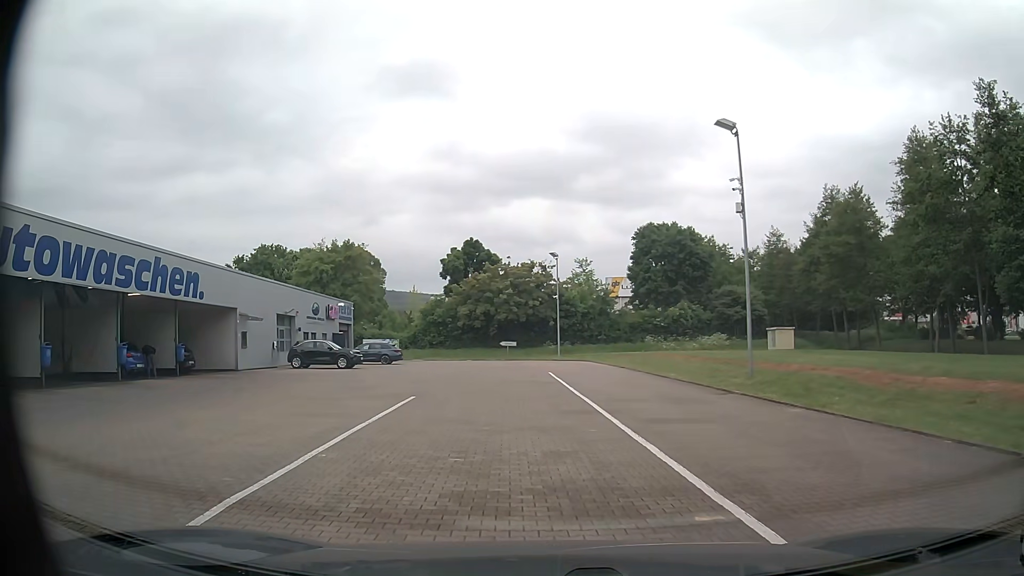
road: service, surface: paving_stones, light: Day
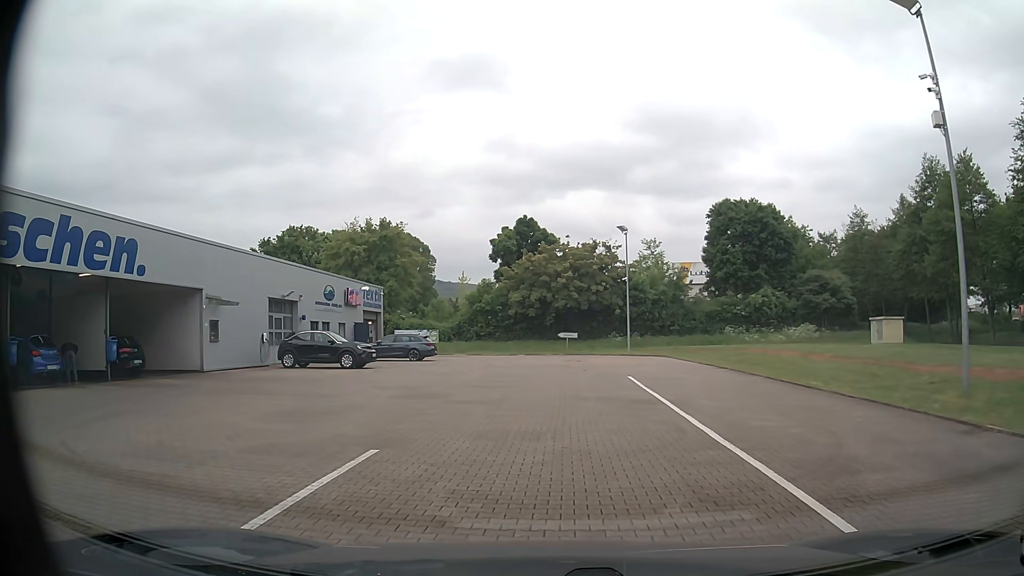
(-0.6, +9.0) m; -7°
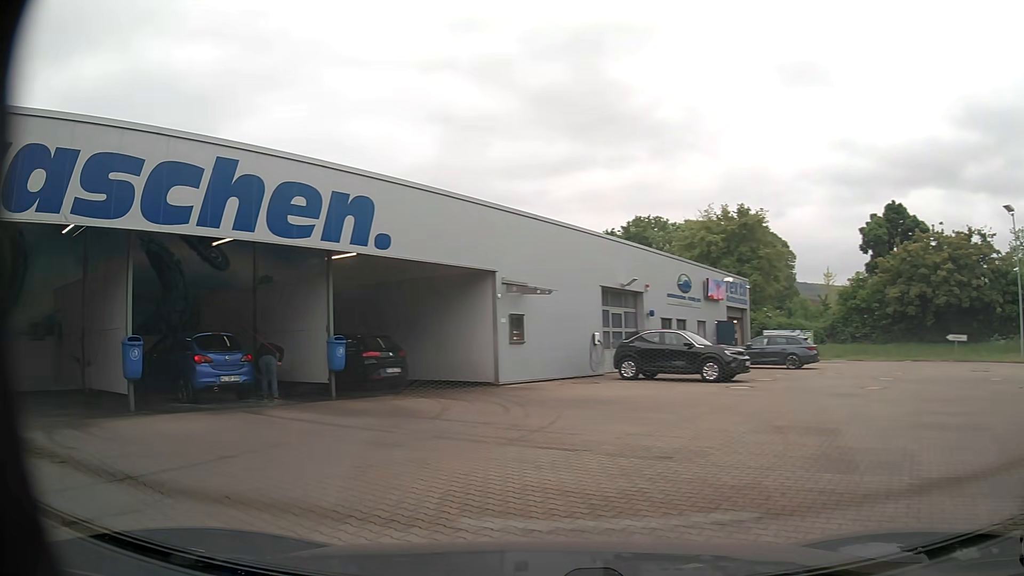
(-1.2, +7.4) m; -27°
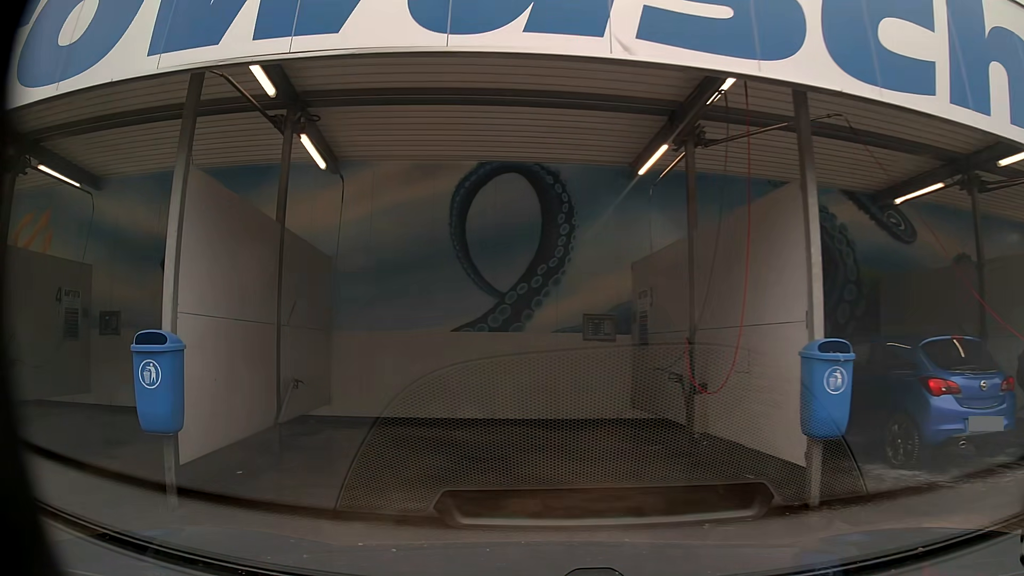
(-3.2, +6.0) m; -52°
